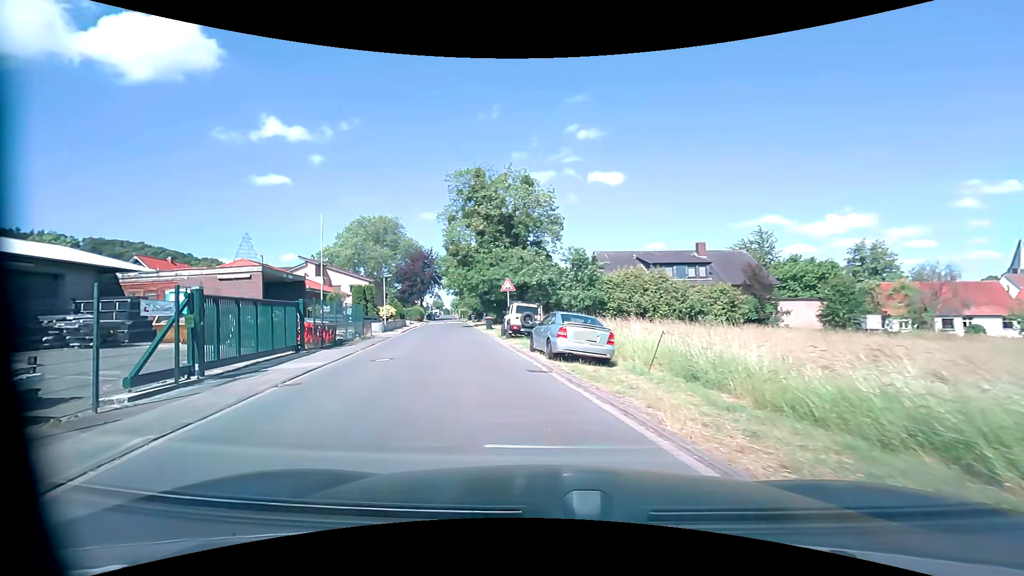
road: residential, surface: asphalt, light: Day
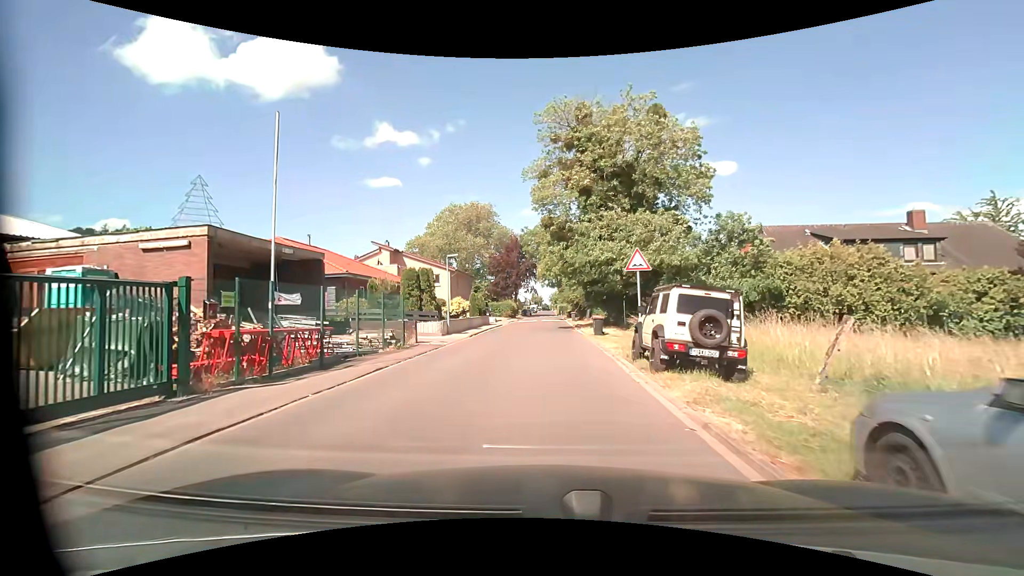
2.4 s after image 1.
(-1.9, +12.8) m; -14°
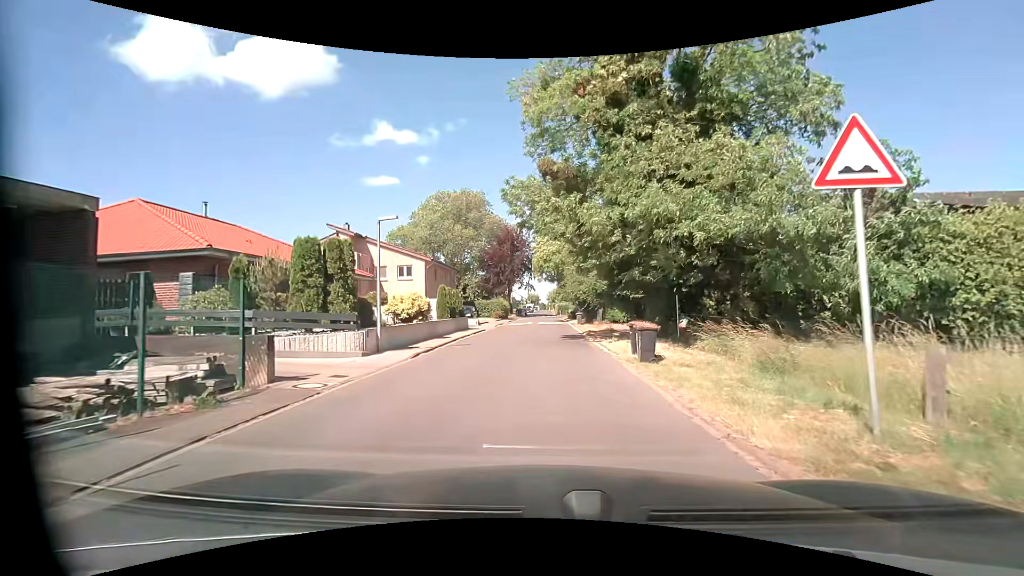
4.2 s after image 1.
(0.0, +11.5) m; 0°
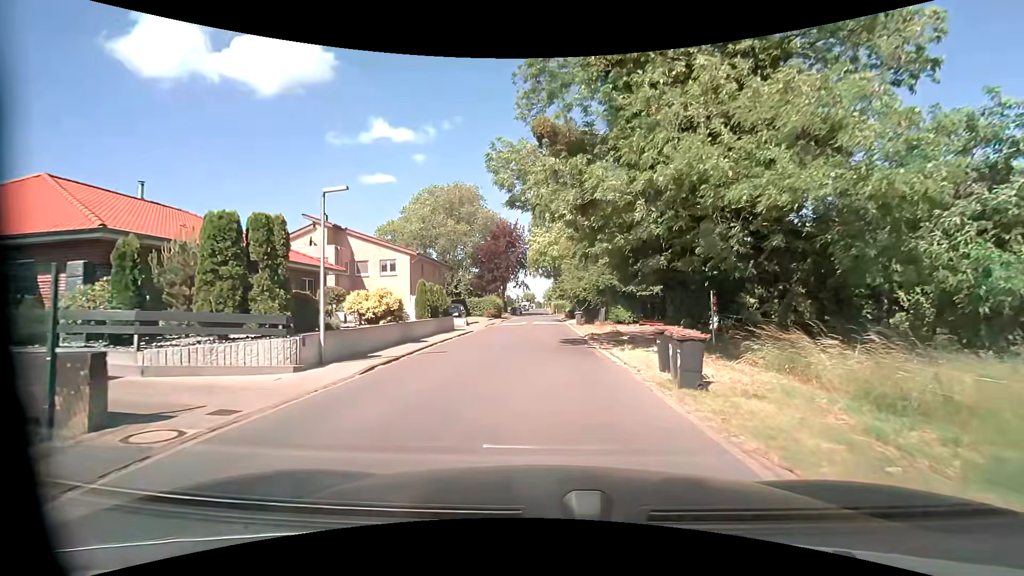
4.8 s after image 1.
(+0.1, +3.9) m; +1°
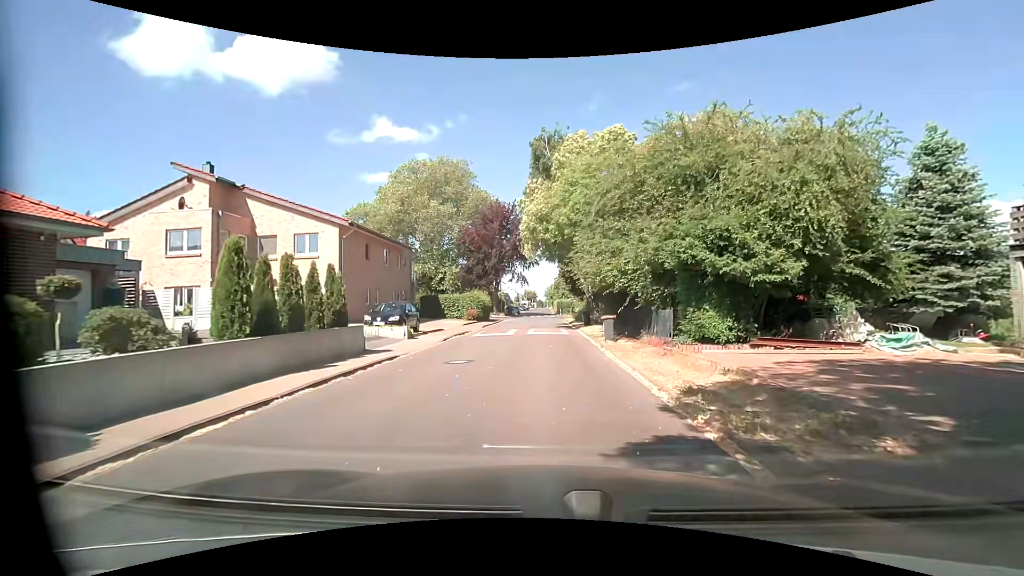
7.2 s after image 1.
(0.0, +15.4) m; -1°
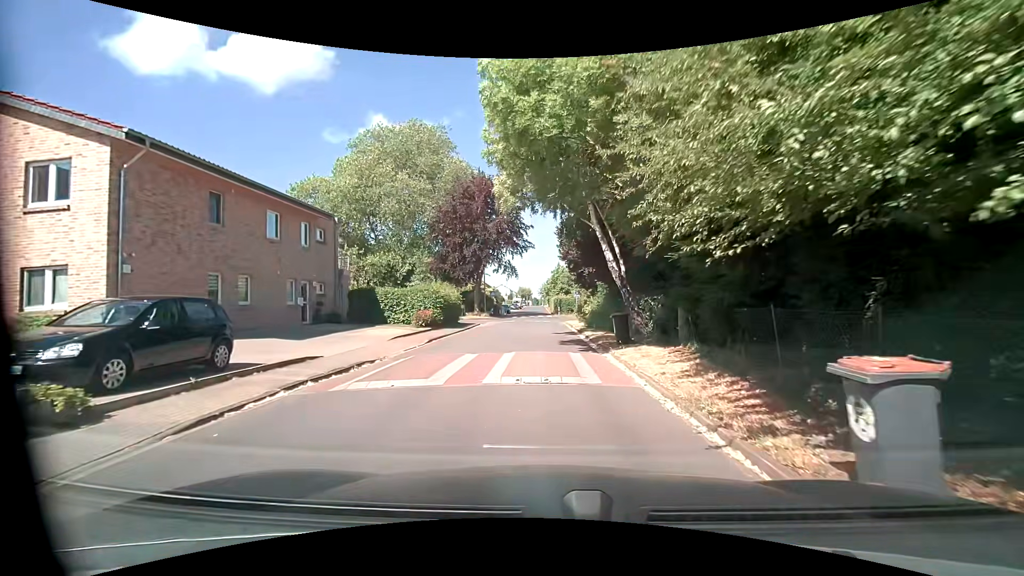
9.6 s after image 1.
(+0.1, +14.8) m; +1°
